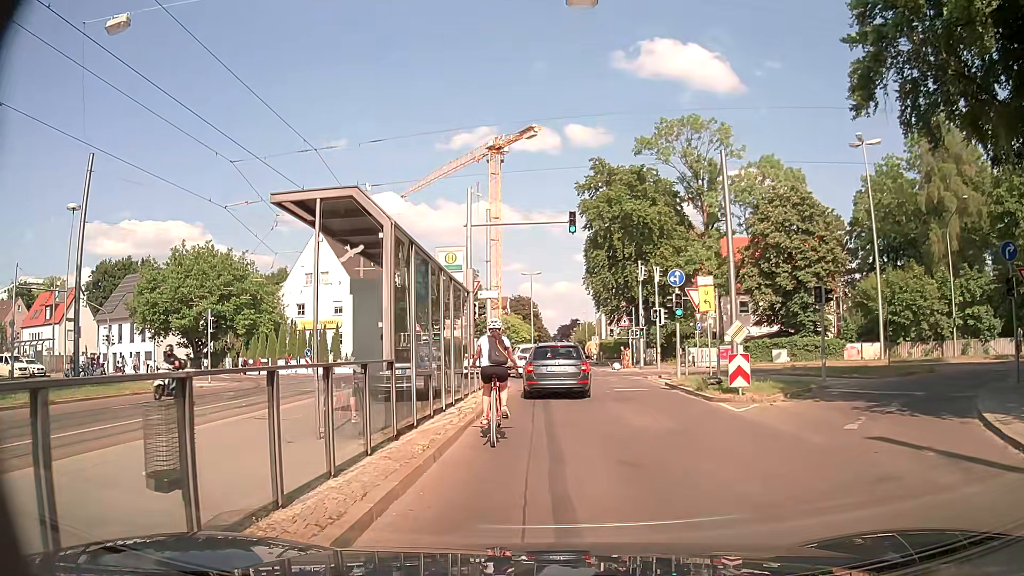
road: tertiary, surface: asphalt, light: Day
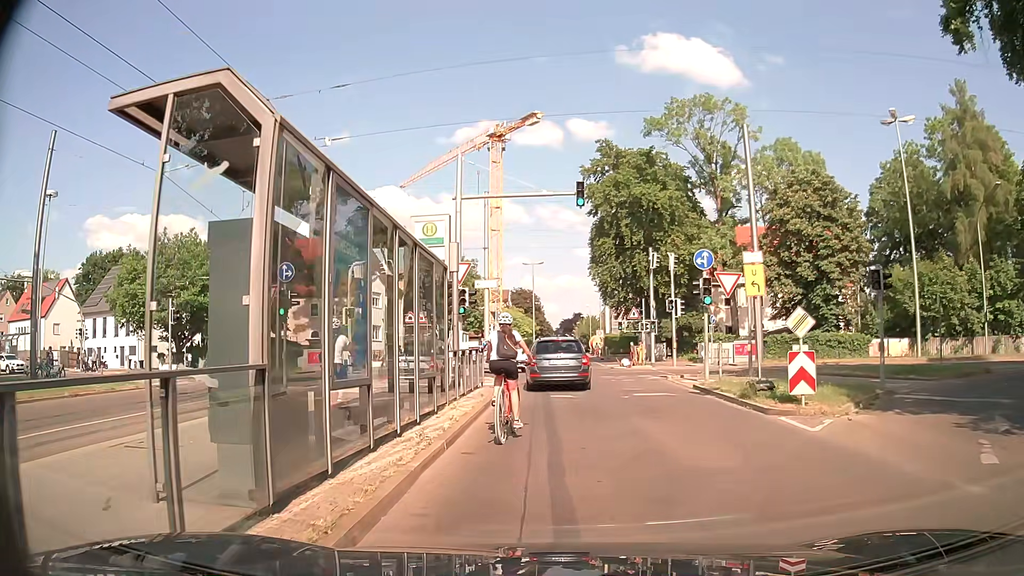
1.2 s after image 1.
(-0.1, +4.0) m; -2°
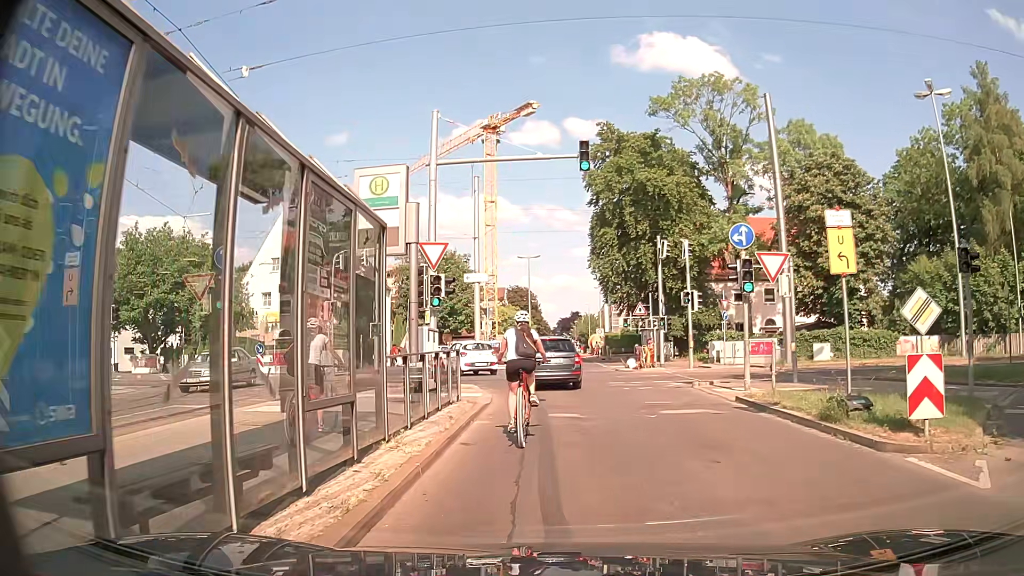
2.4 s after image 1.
(+0.1, +4.4) m; +1°
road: tertiary_link
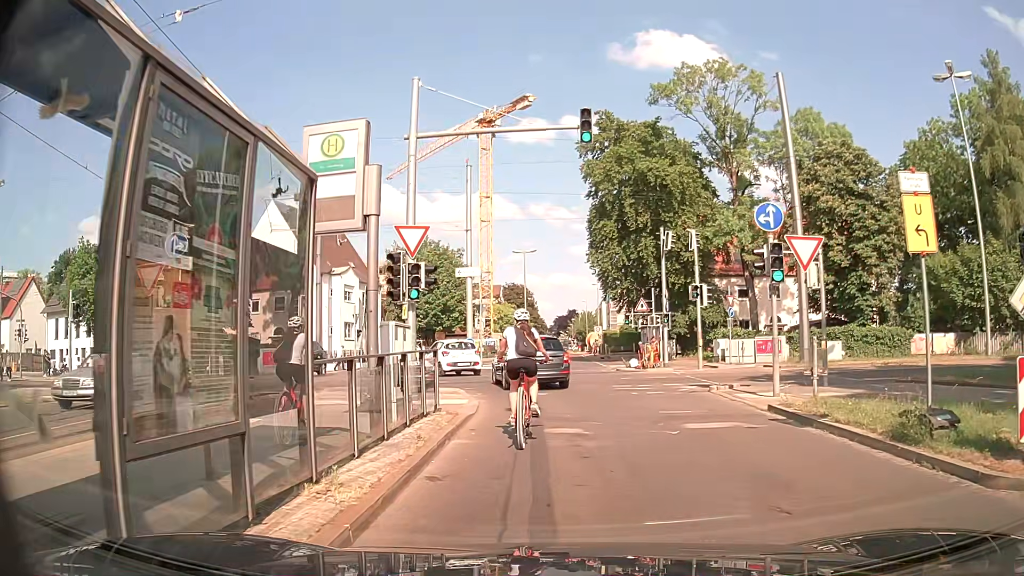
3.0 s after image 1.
(0.0, +2.3) m; +1°
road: tertiary
